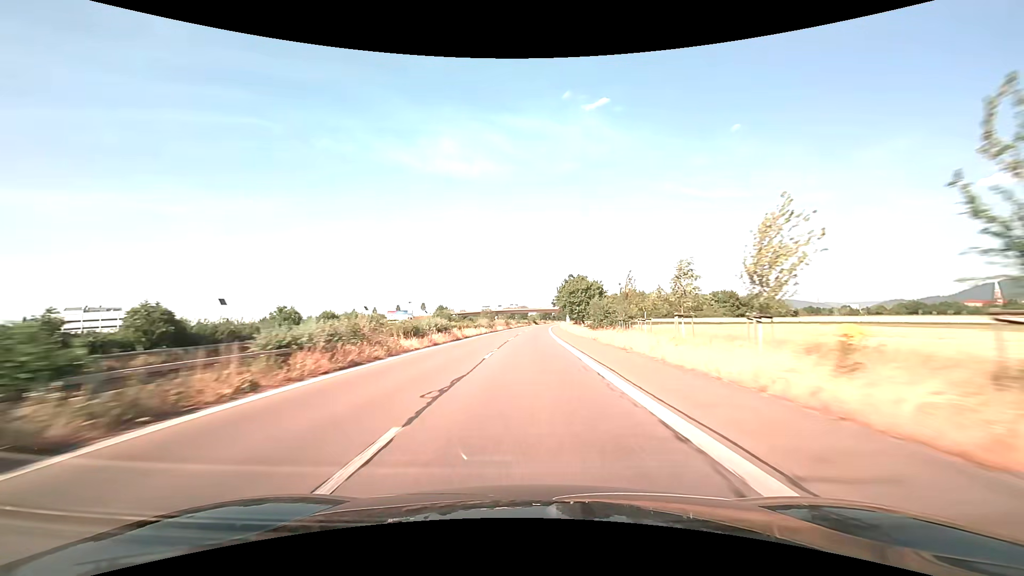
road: trunk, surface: asphalt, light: Day
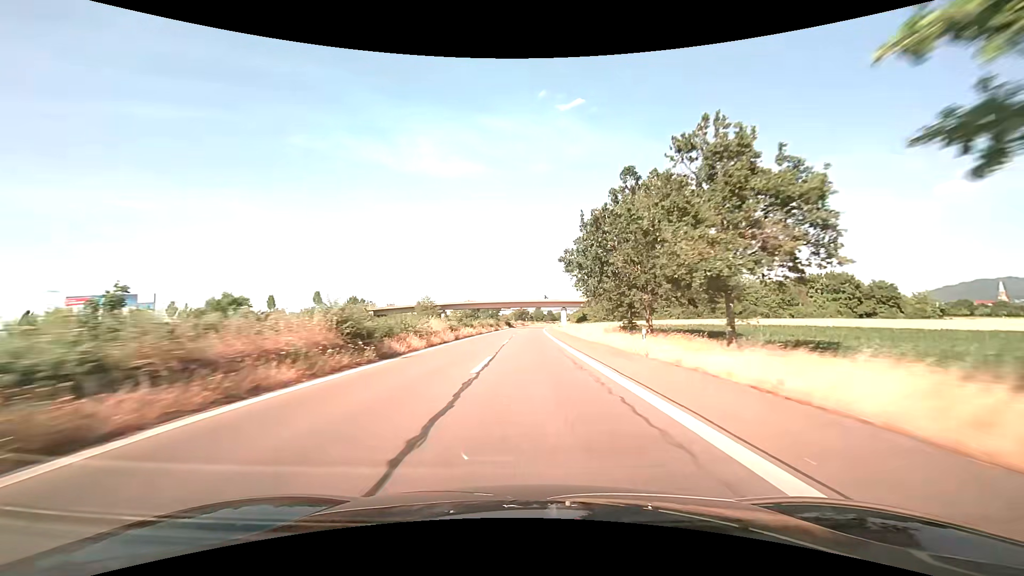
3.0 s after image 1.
(+0.9, +78.4) m; +3°
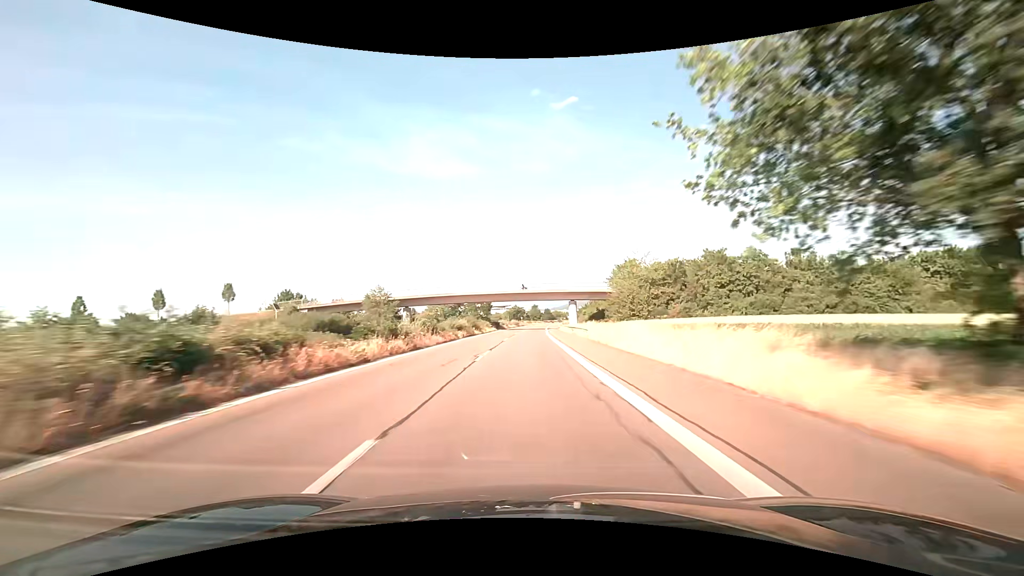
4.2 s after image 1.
(+0.2, +31.8) m; 0°
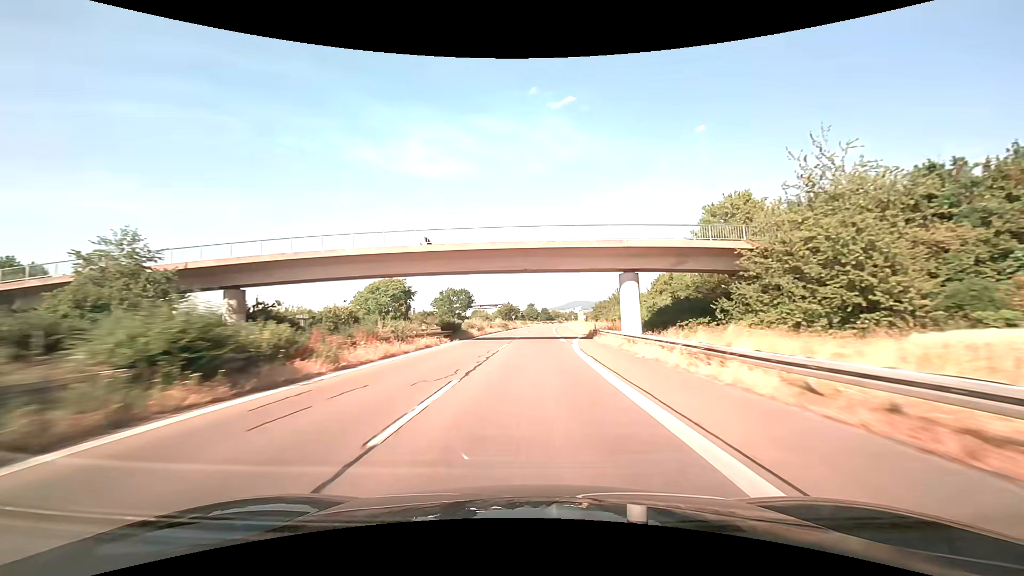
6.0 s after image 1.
(+0.3, +48.2) m; +1°
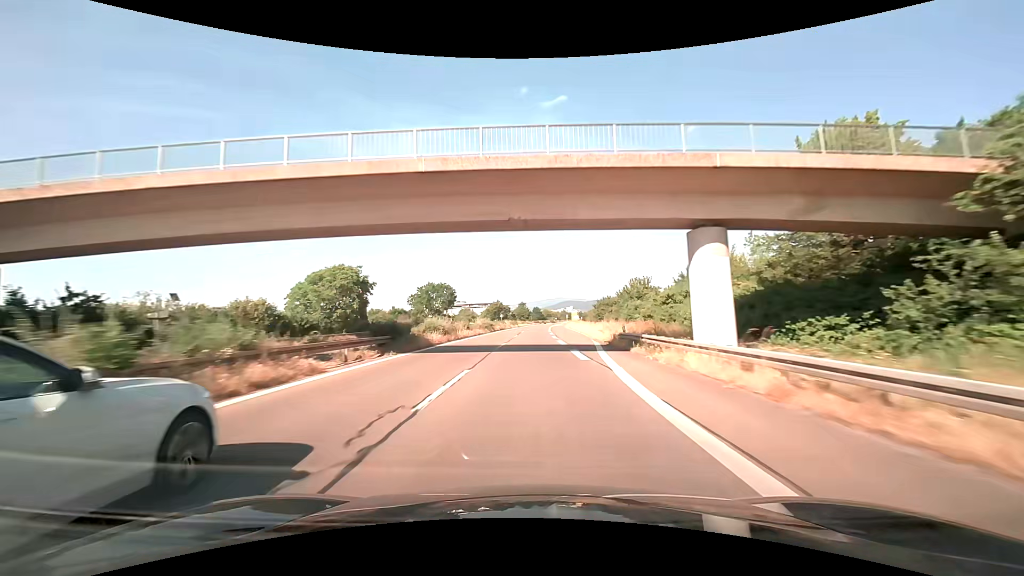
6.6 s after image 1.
(+0.1, +16.1) m; +1°
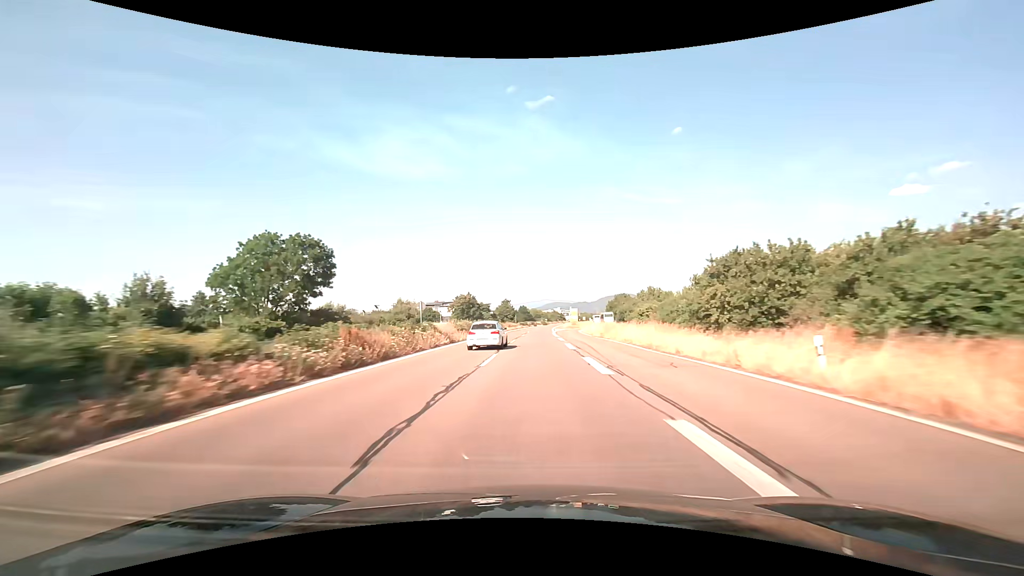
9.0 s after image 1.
(+0.8, +64.8) m; +2°
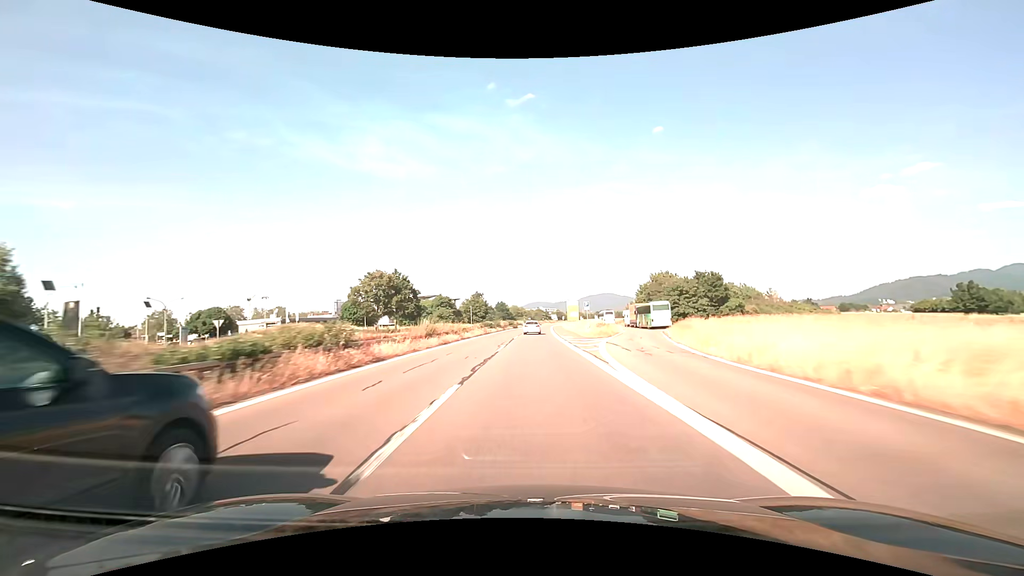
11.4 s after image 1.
(+1.2, +65.4) m; +2°
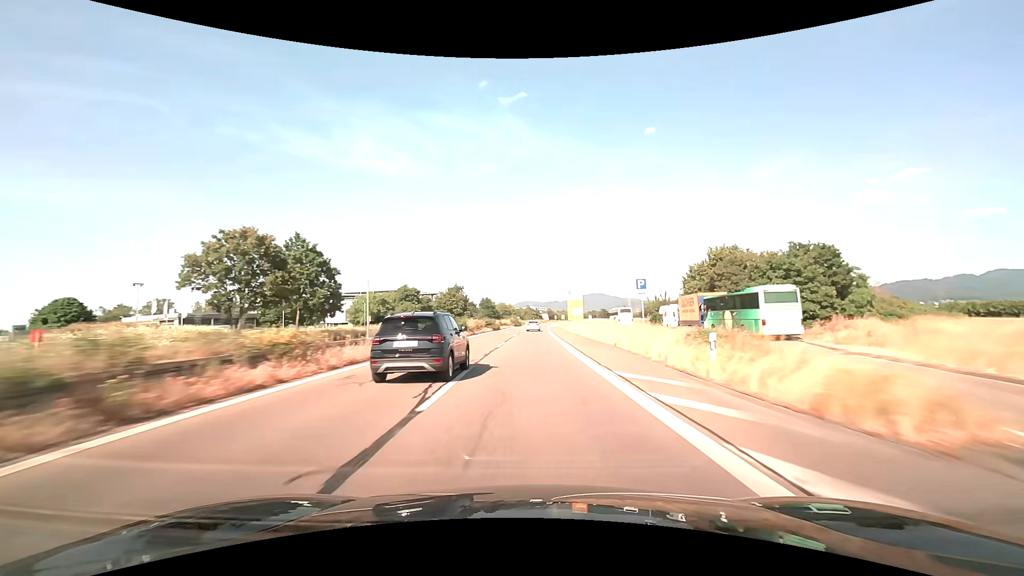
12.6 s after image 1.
(+0.3, +33.0) m; +1°
